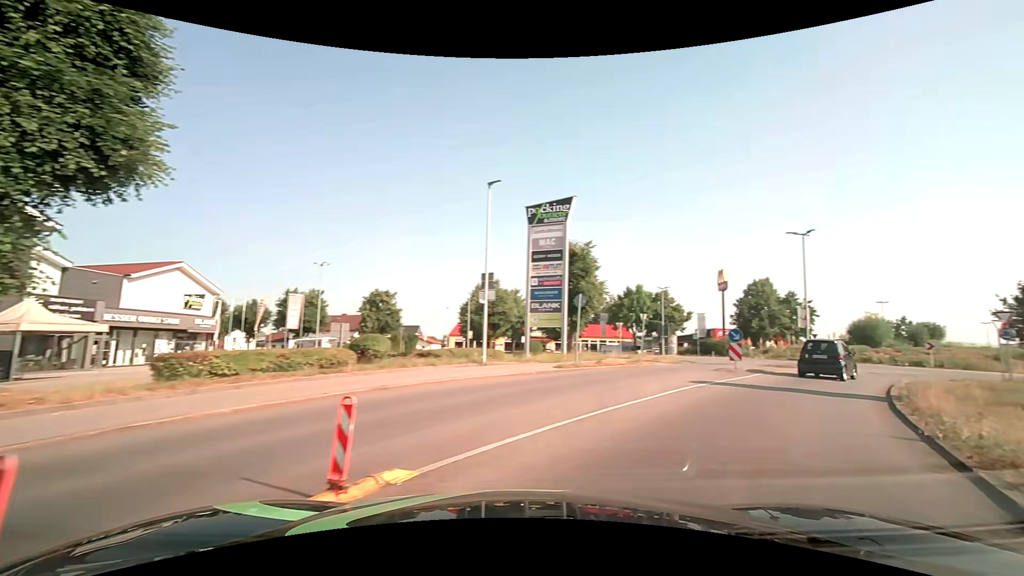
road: service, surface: asphalt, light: Day
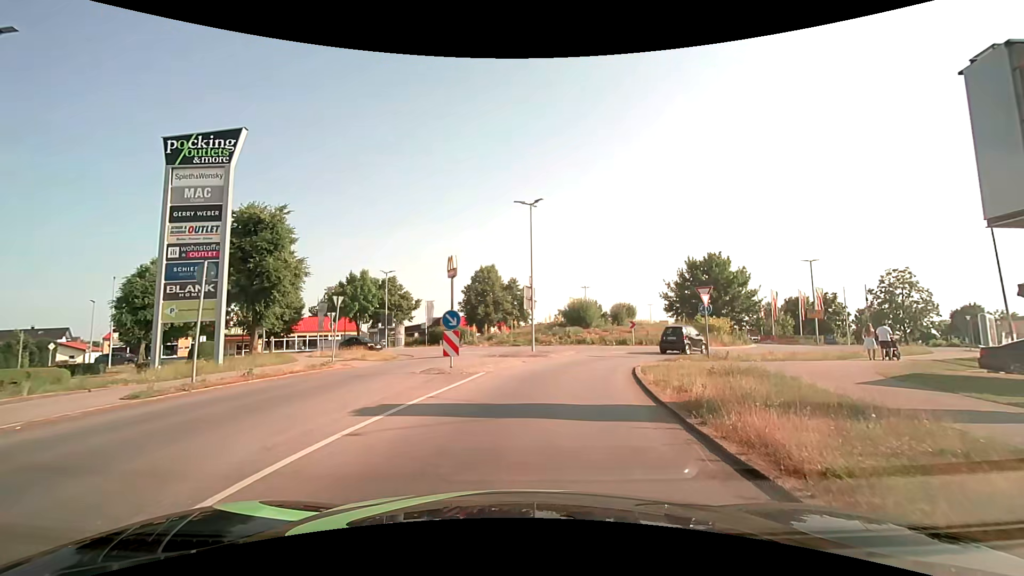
(+2.4, +8.1) m; +26°
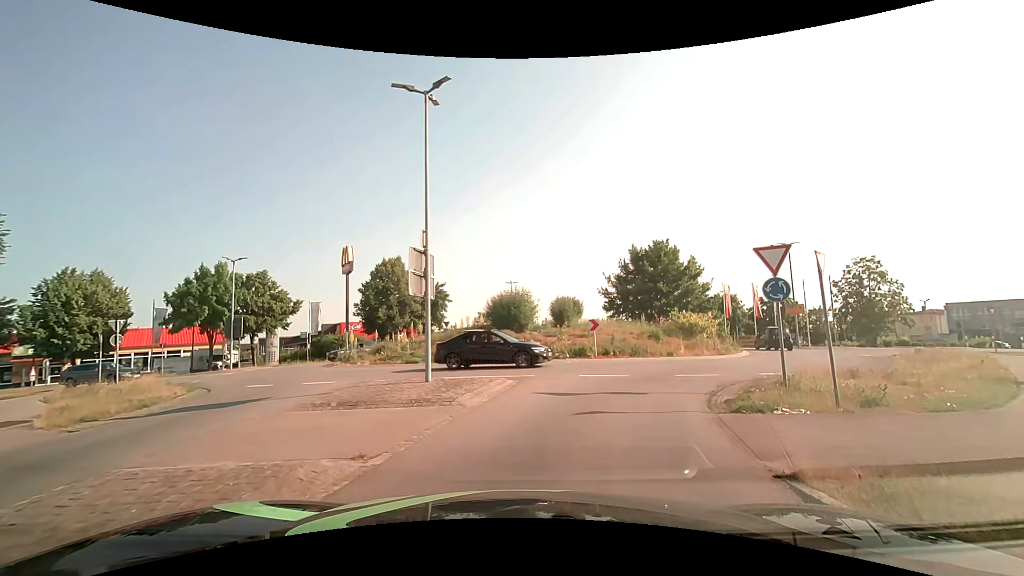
(+0.7, +13.3) m; +9°
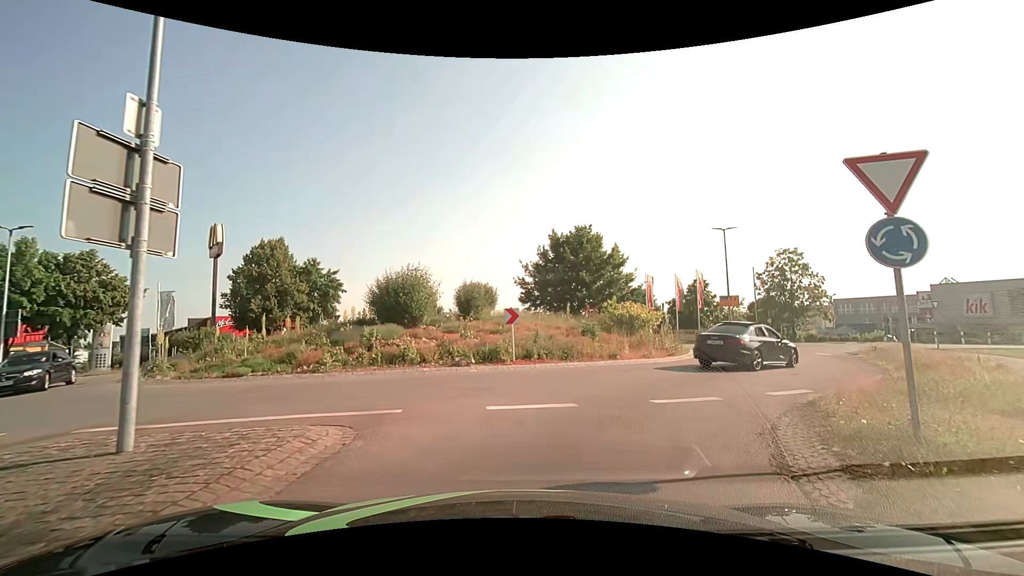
(+0.6, +7.1) m; +10°
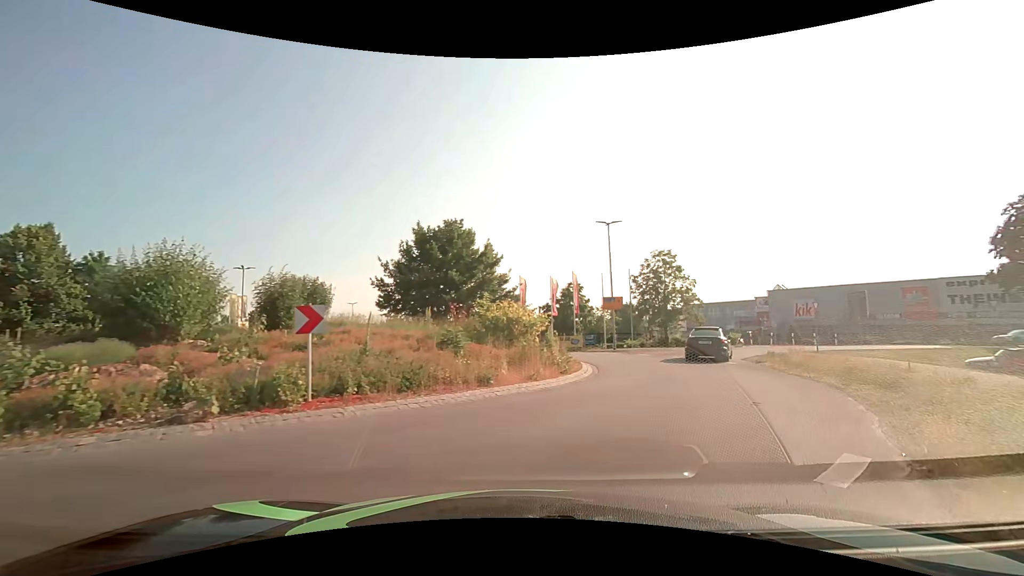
(+0.7, +6.6) m; +16°
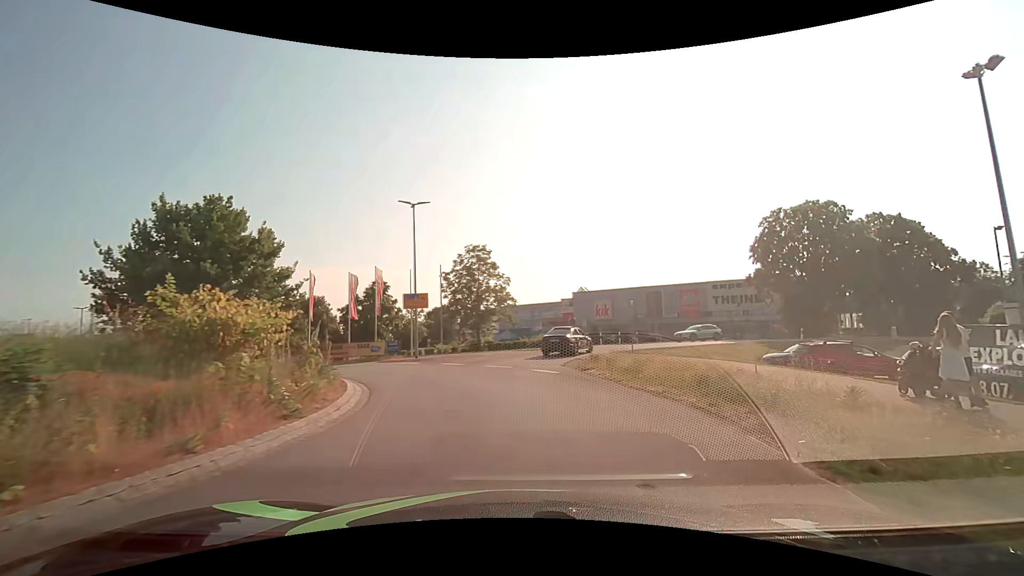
(+1.0, +6.2) m; +19°
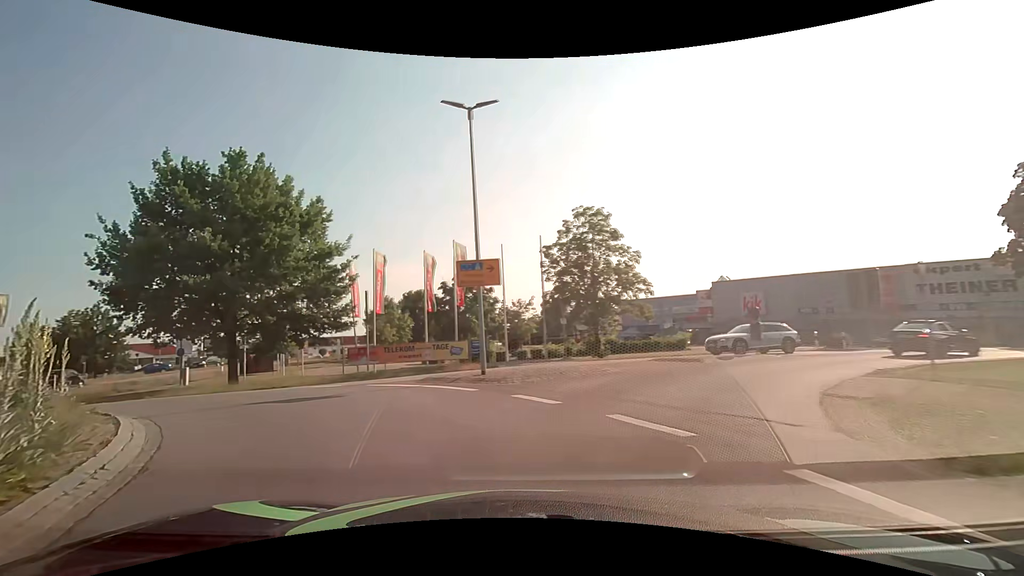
(-0.6, +12.4) m; -15°
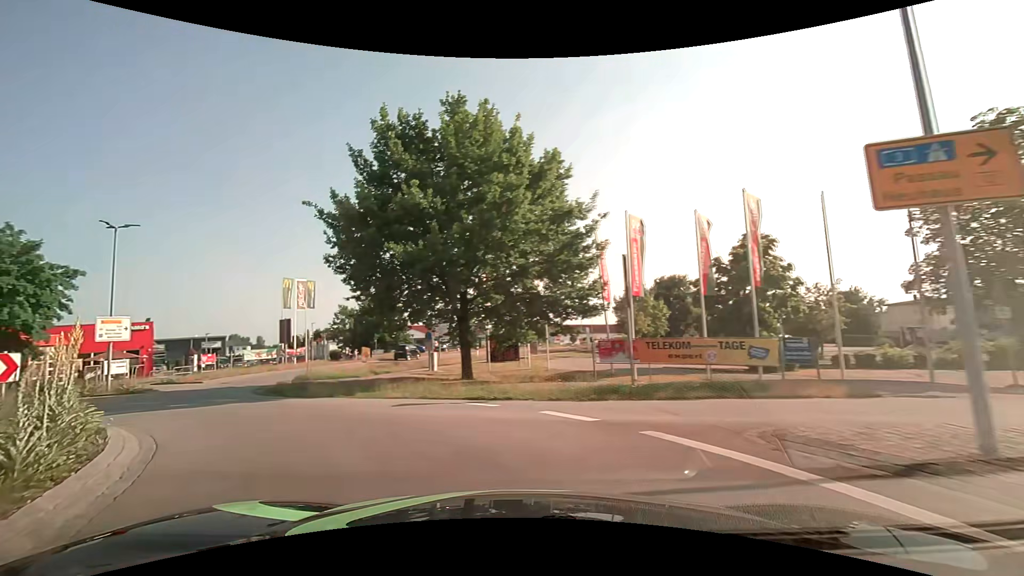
(-2.0, +8.2) m; -28°
(-3, +10) (-10, +16) (-20, +17) (-28, +12) (-32, +3) (-31, -7) (-26, -16) (-23, -25) (-21, -35) (-19, -45) m
